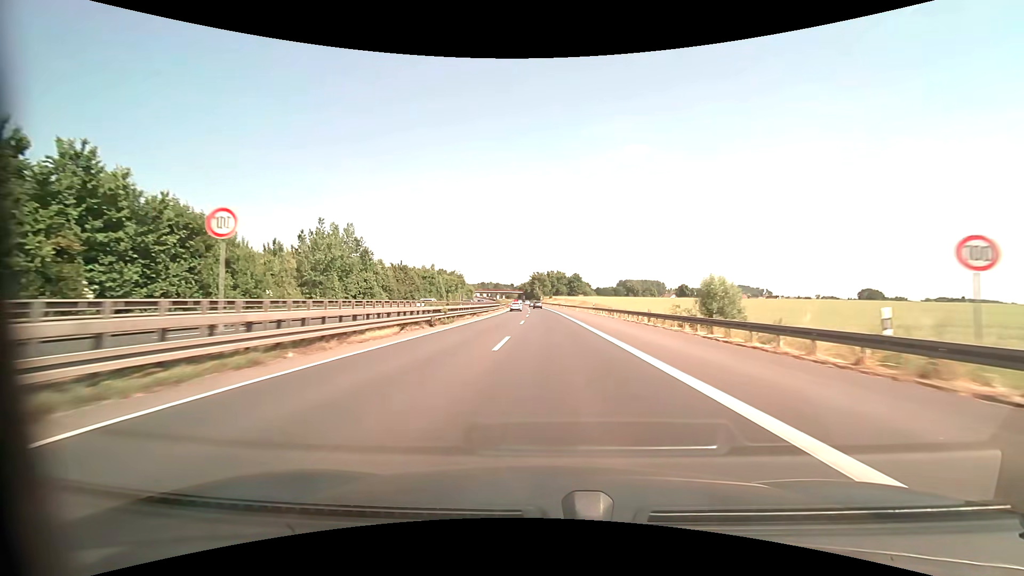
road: motorway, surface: asphalt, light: Day
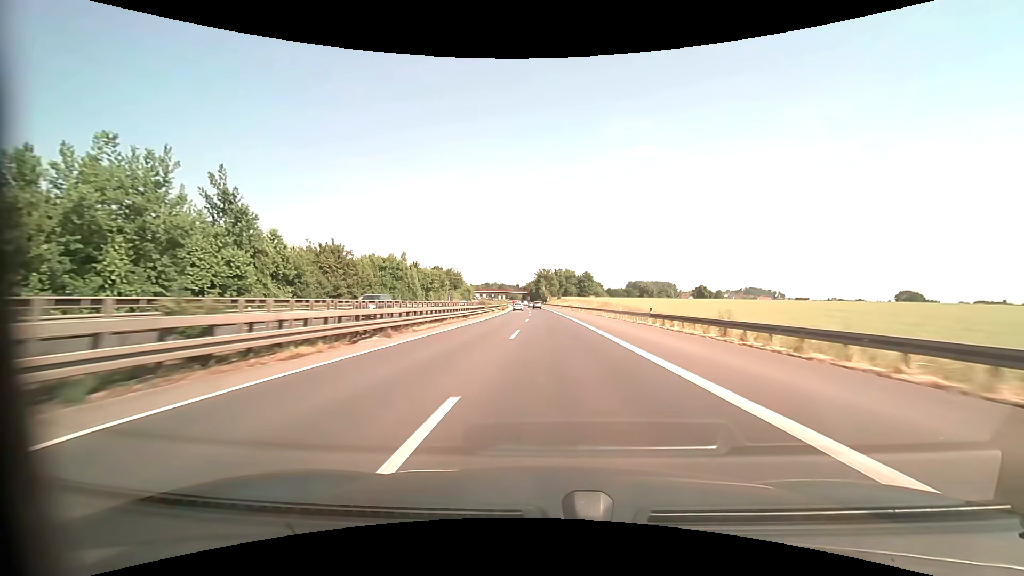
(-0.3, +31.0) m; -1°
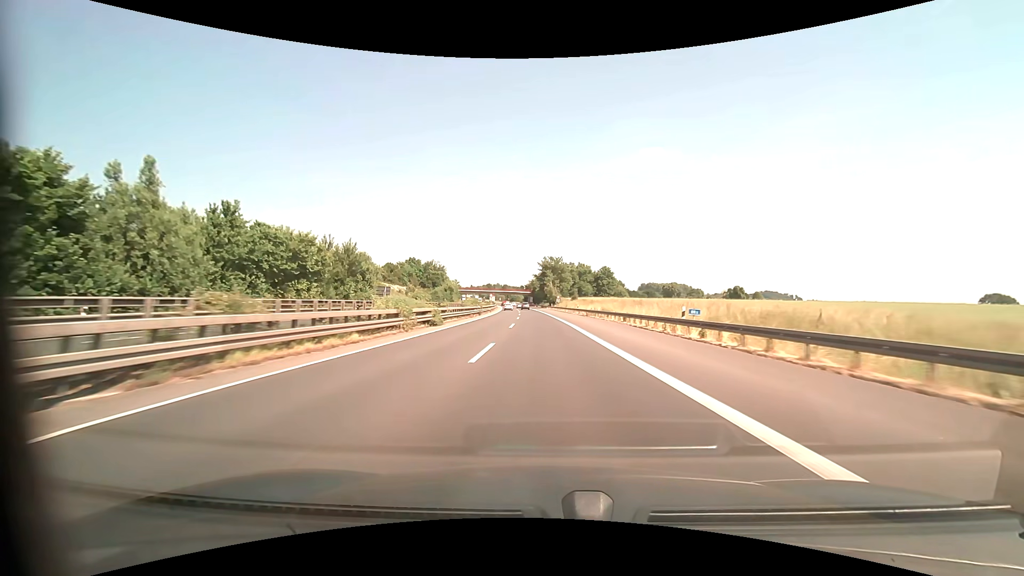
(-0.3, +61.5) m; -1°
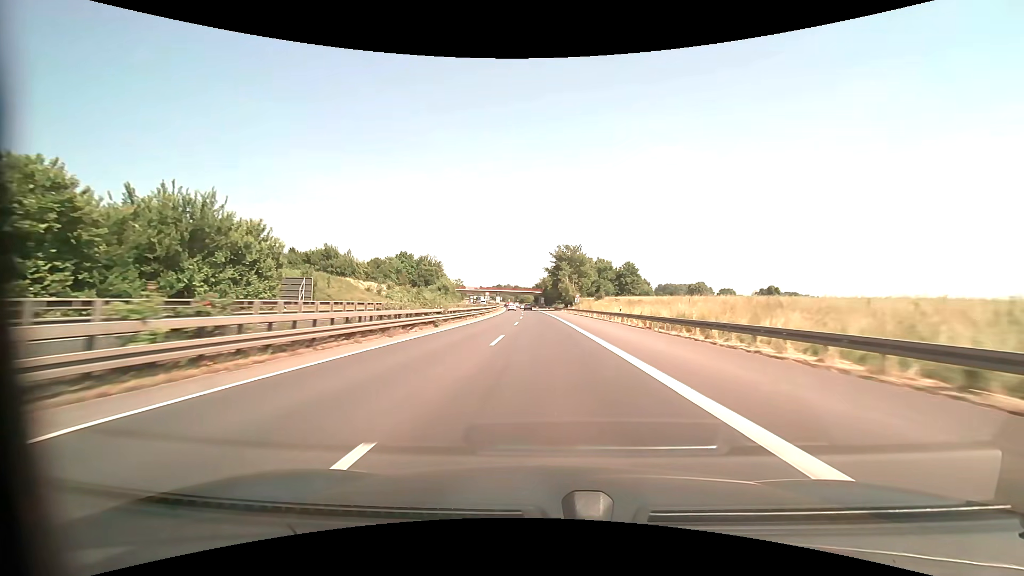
(-0.4, +30.8) m; -1°
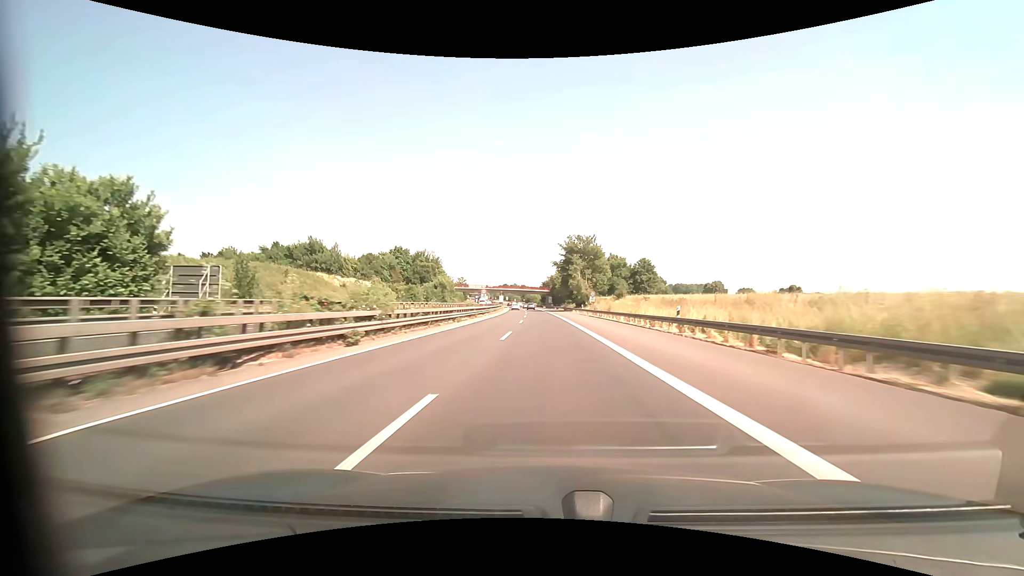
(-0.1, +15.4) m; -1°
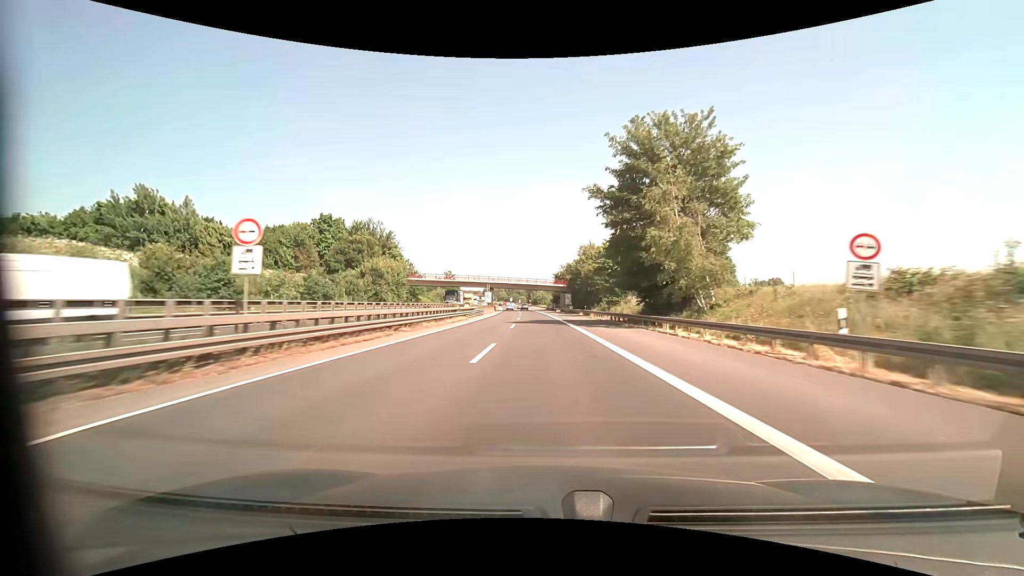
(-0.9, +62.0) m; -1°
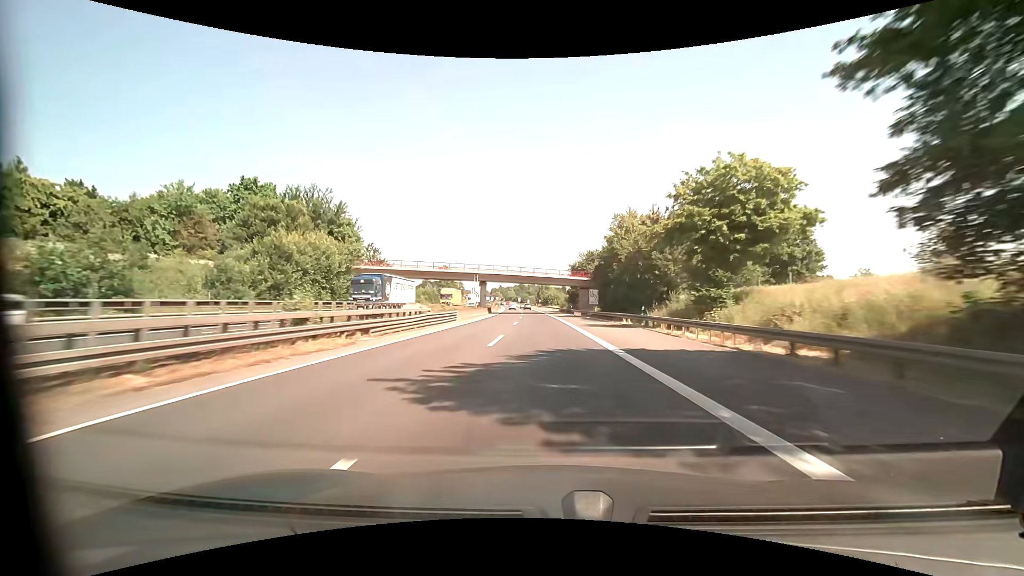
(-0.4, +31.3) m; -1°
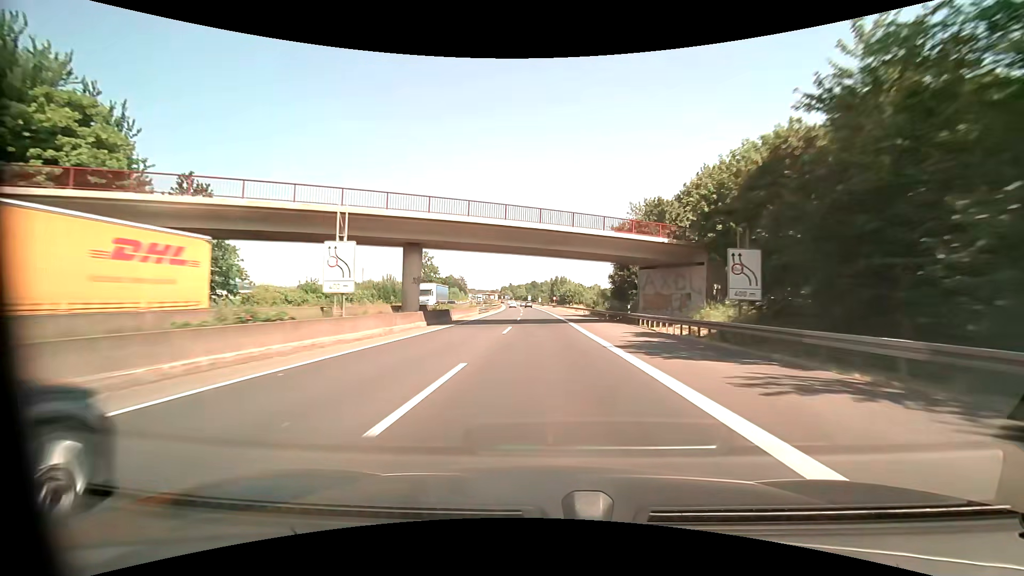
(-0.6, +47.3) m; -2°
(0, +10) (0, +20) (0, +30) (0, +40) (-1, +50) (-1, +60) (-1, +70) (-2, +80) (-2, +90) (-3, +100) m
